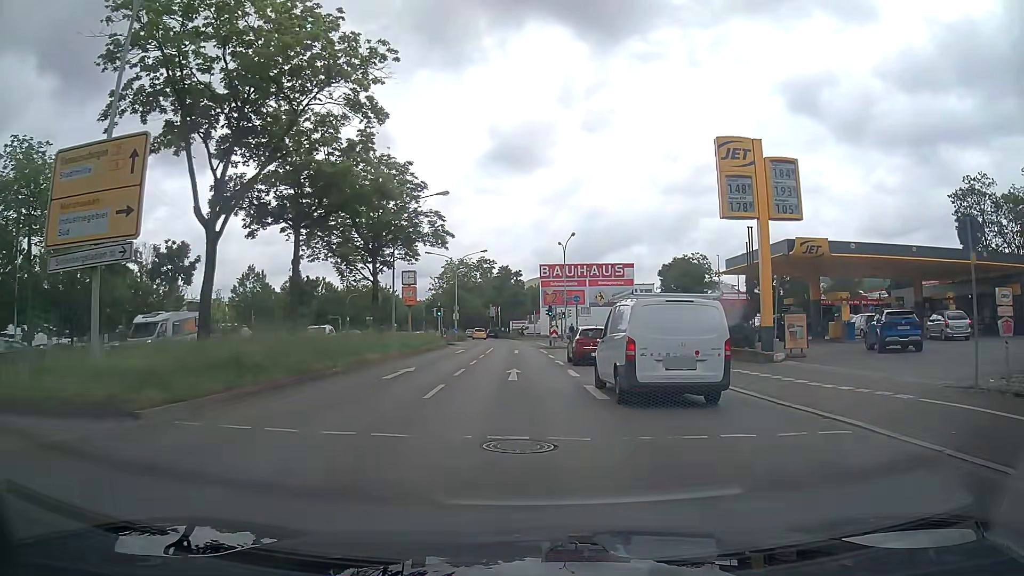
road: primary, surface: asphalt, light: Day
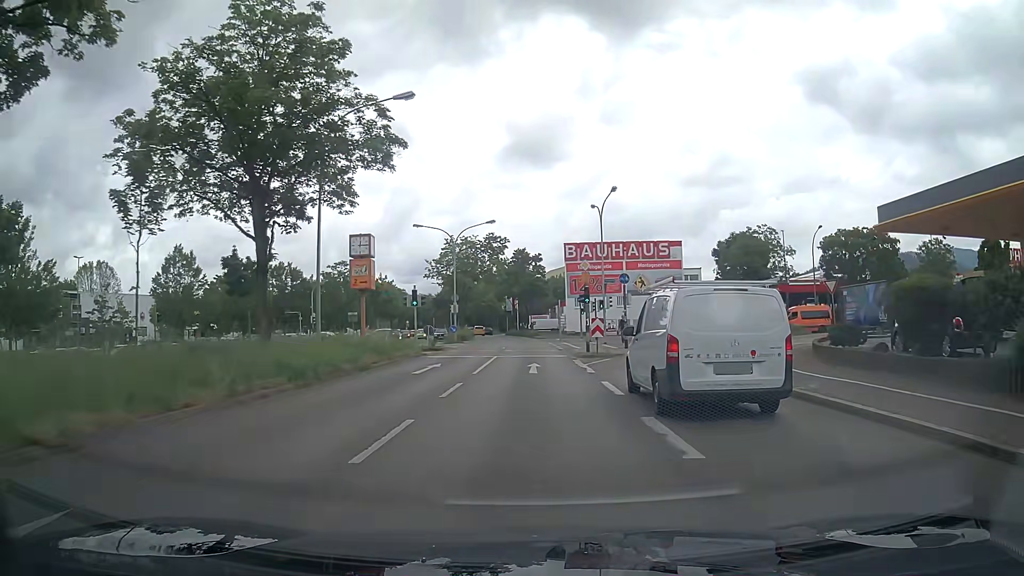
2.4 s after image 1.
(-0.3, +18.6) m; -2°
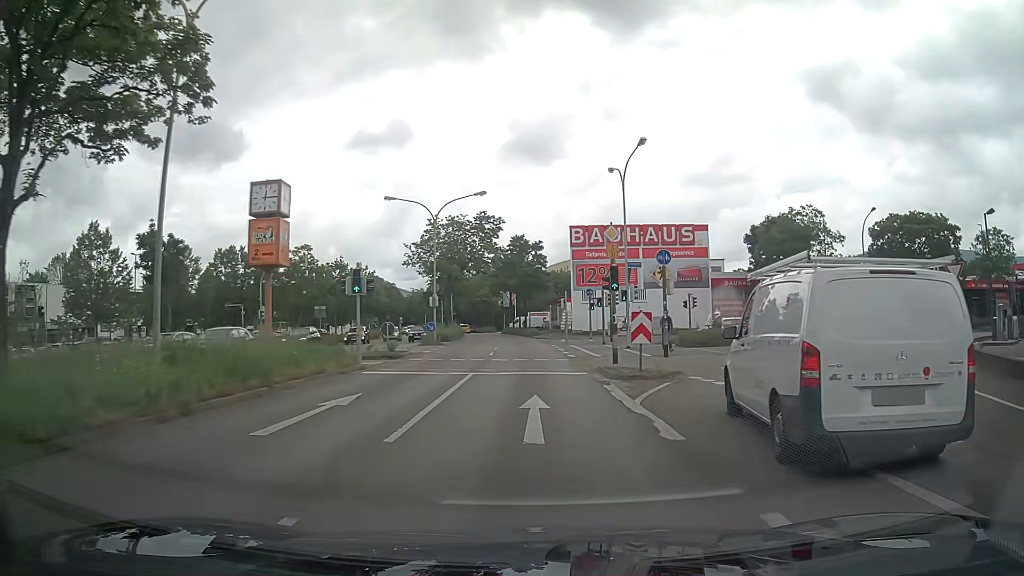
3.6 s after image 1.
(0.0, +11.2) m; 0°
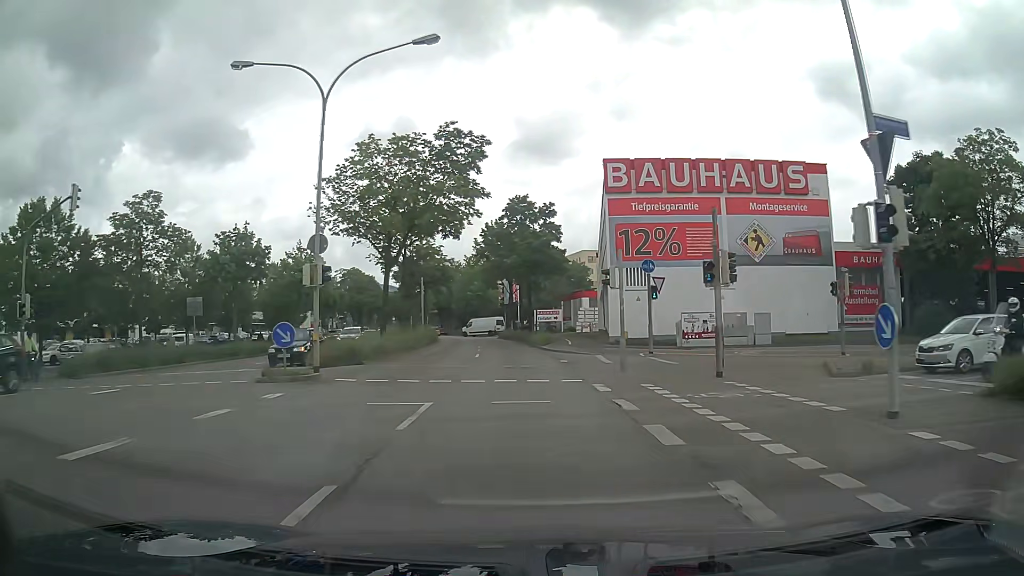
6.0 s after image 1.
(-0.1, +25.2) m; -1°
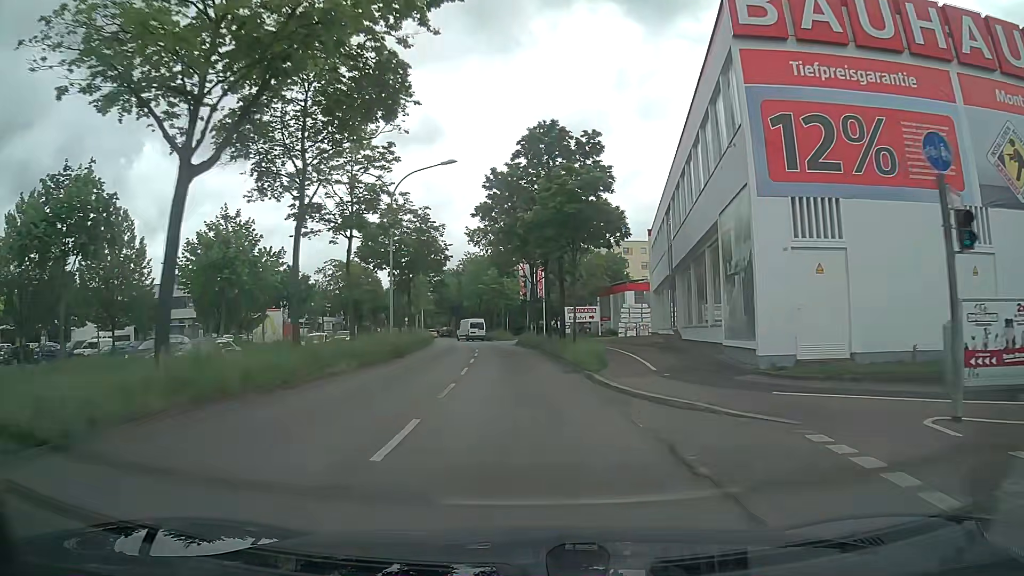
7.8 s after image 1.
(-0.3, +20.3) m; -2°
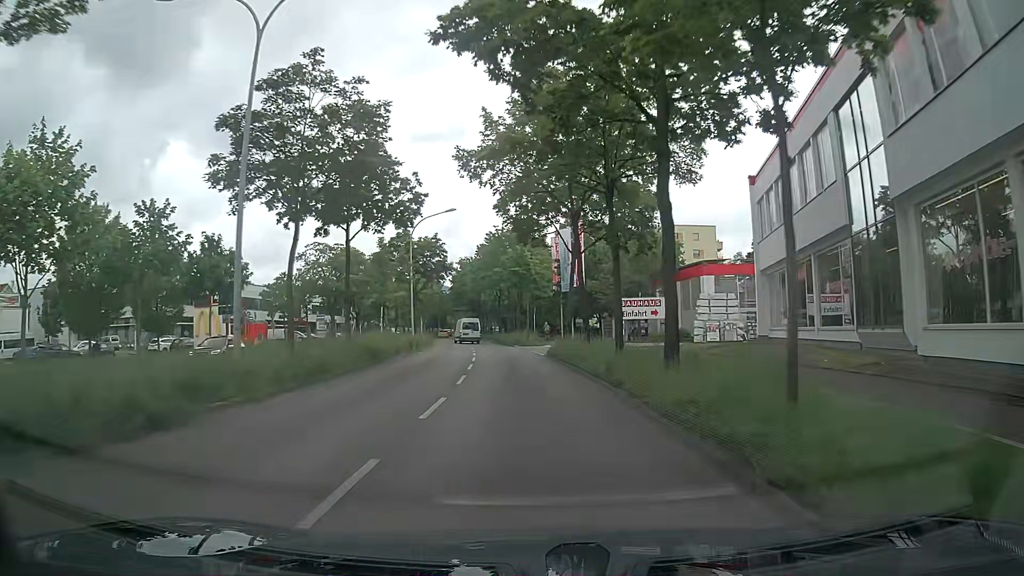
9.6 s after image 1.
(-0.5, +21.2) m; -4°
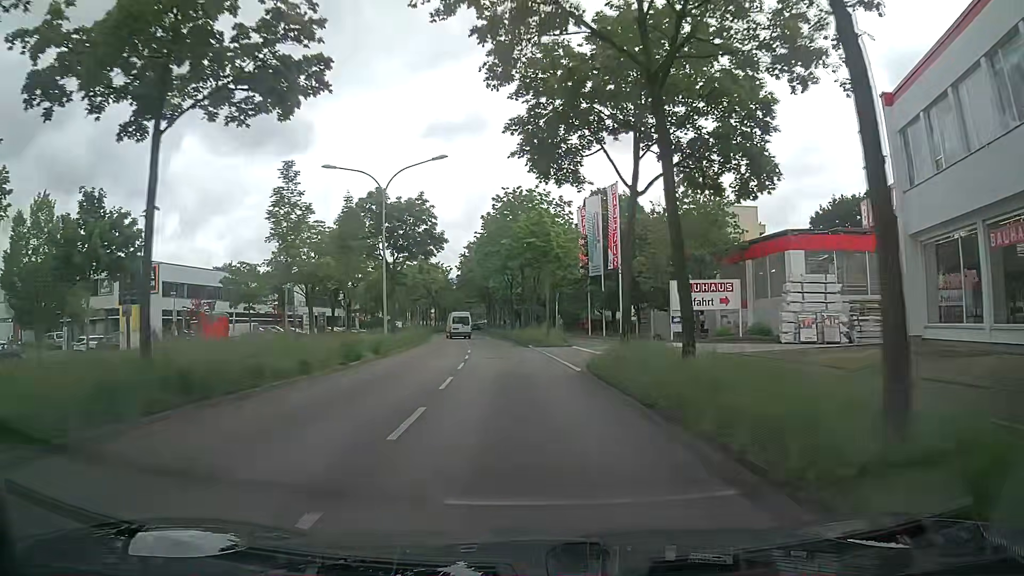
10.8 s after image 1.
(+0.1, +14.2) m; 0°
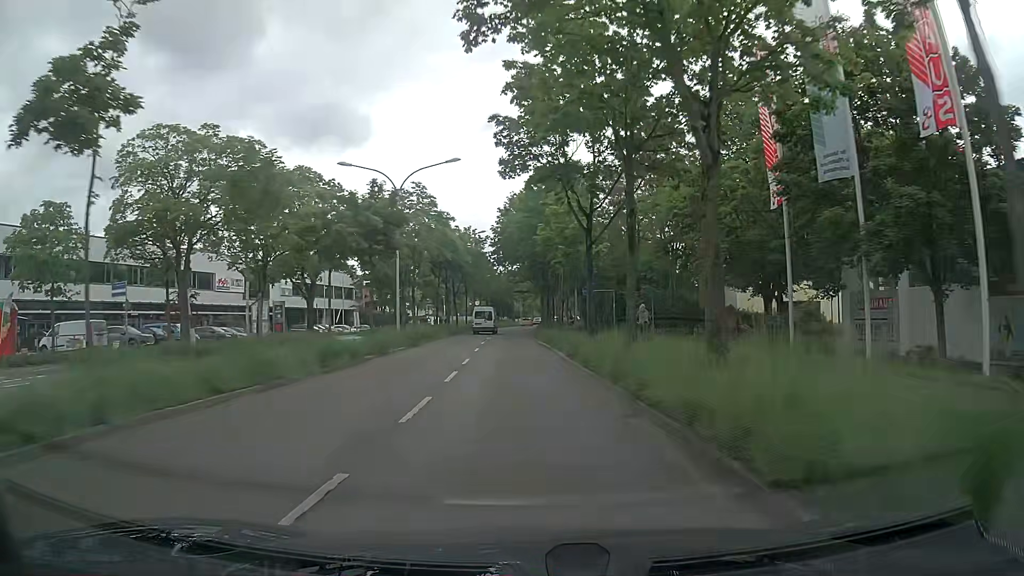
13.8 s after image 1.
(-1.2, +35.3) m; -5°
